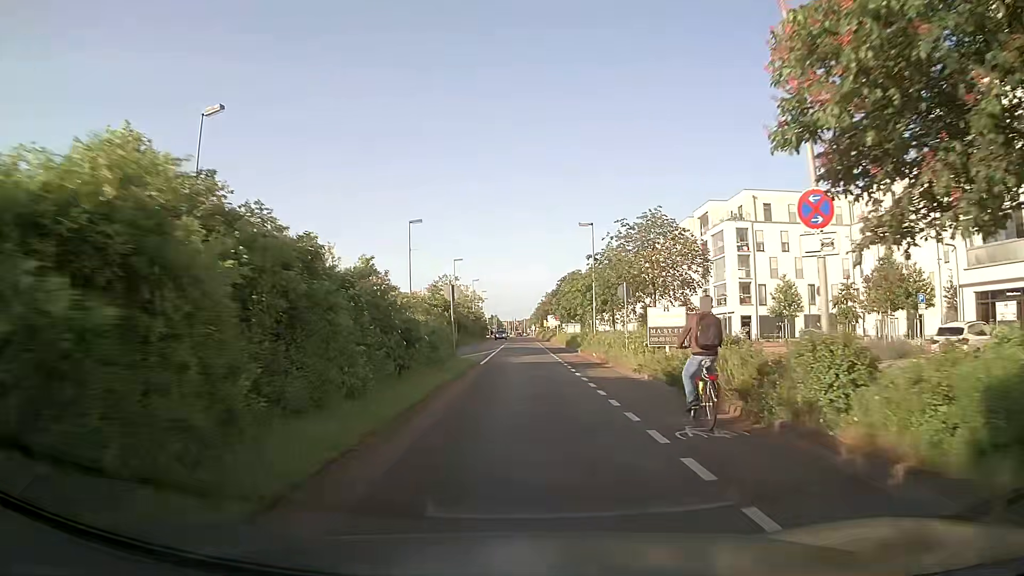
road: secondary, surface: asphalt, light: Day
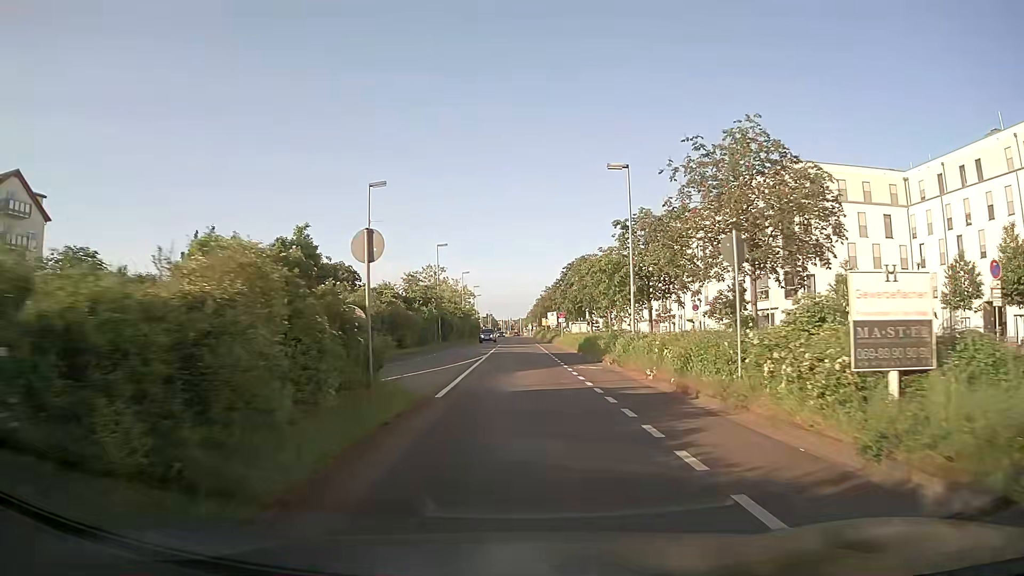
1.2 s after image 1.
(0.0, +13.8) m; 0°
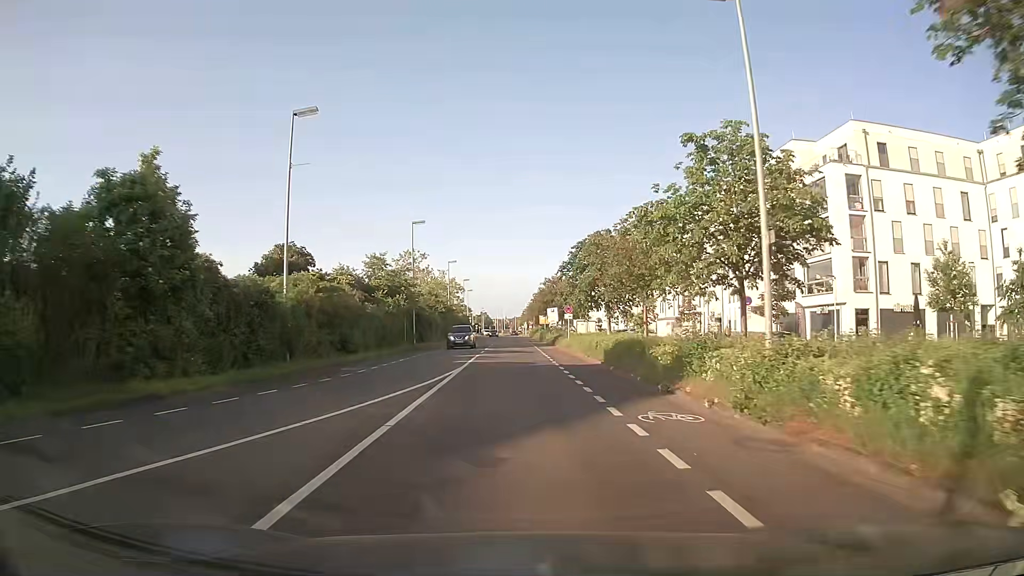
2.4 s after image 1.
(+0.1, +14.0) m; 0°
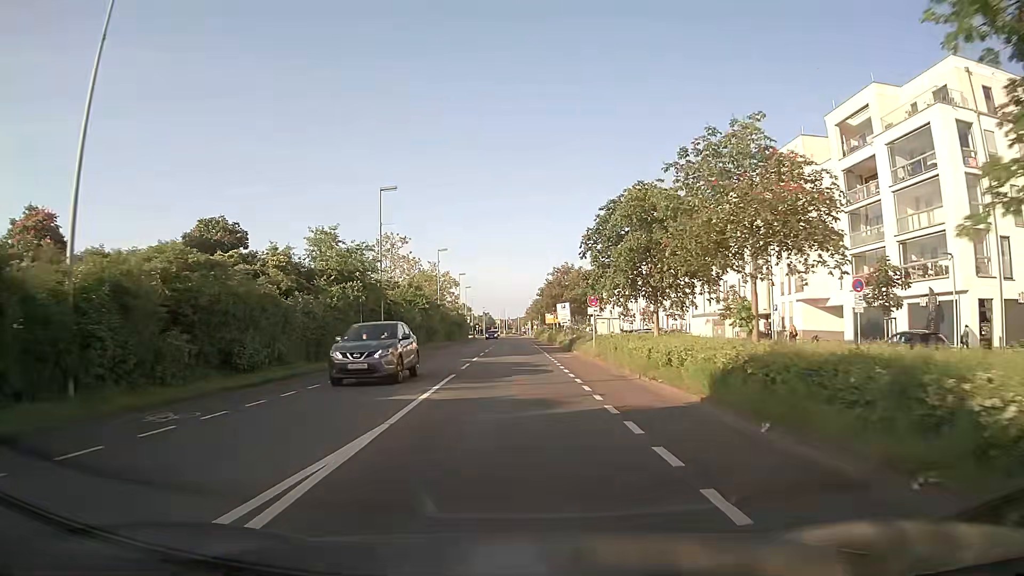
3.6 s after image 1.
(+0.1, +14.1) m; 0°
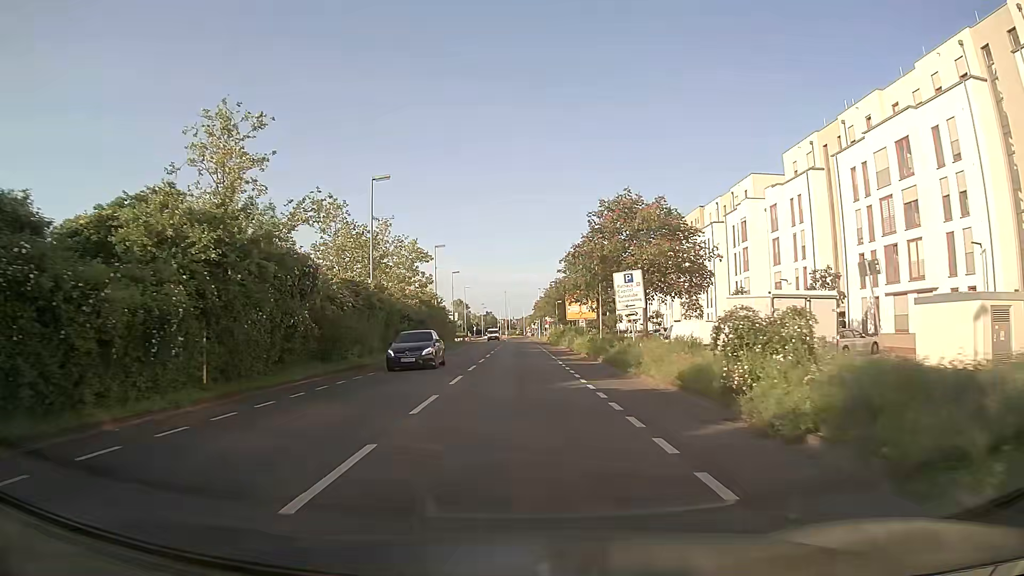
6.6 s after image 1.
(-0.3, +36.0) m; 0°
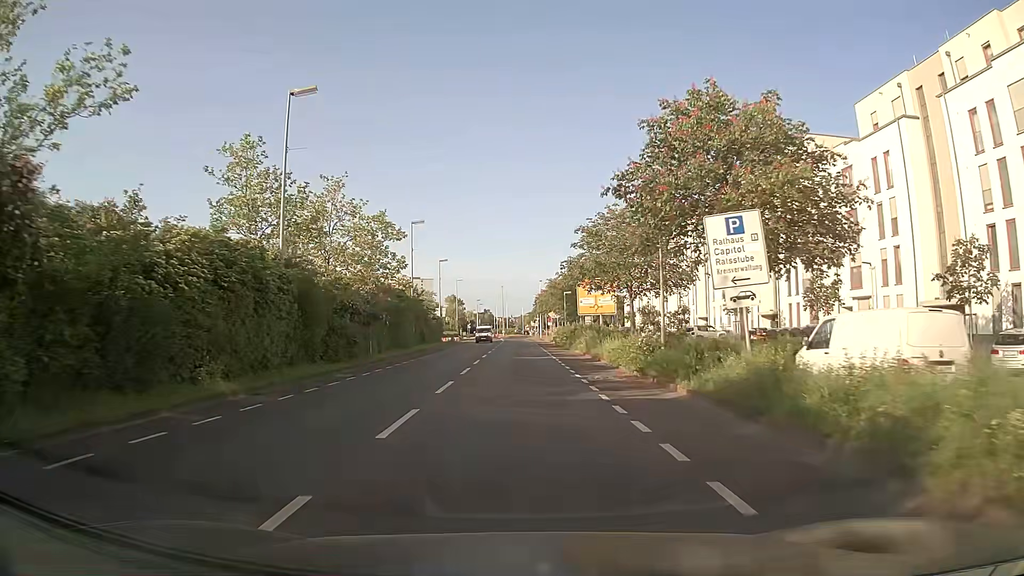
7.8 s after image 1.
(0.0, +14.7) m; 0°
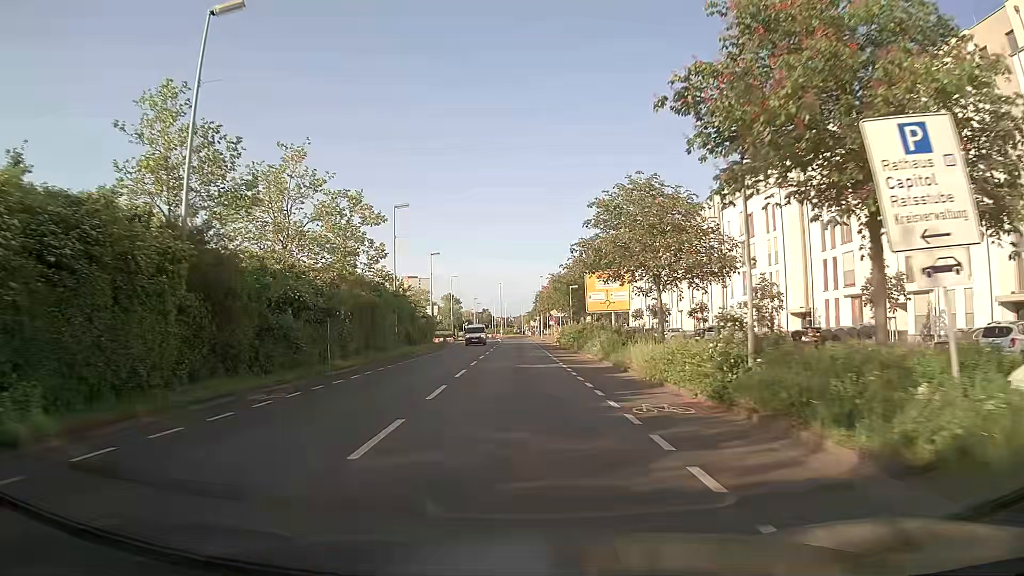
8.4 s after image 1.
(0.0, +7.4) m; 0°
